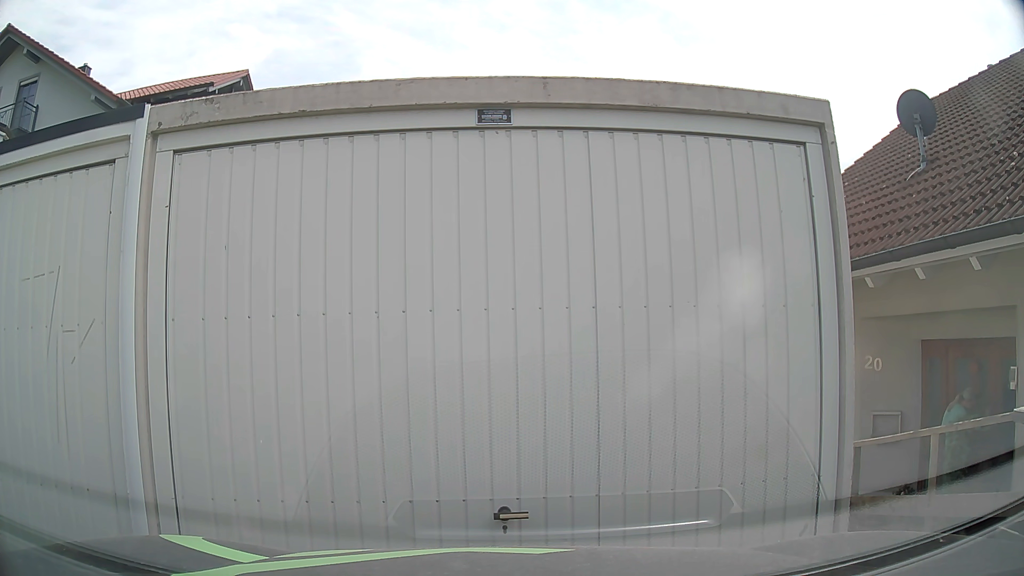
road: residential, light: Day
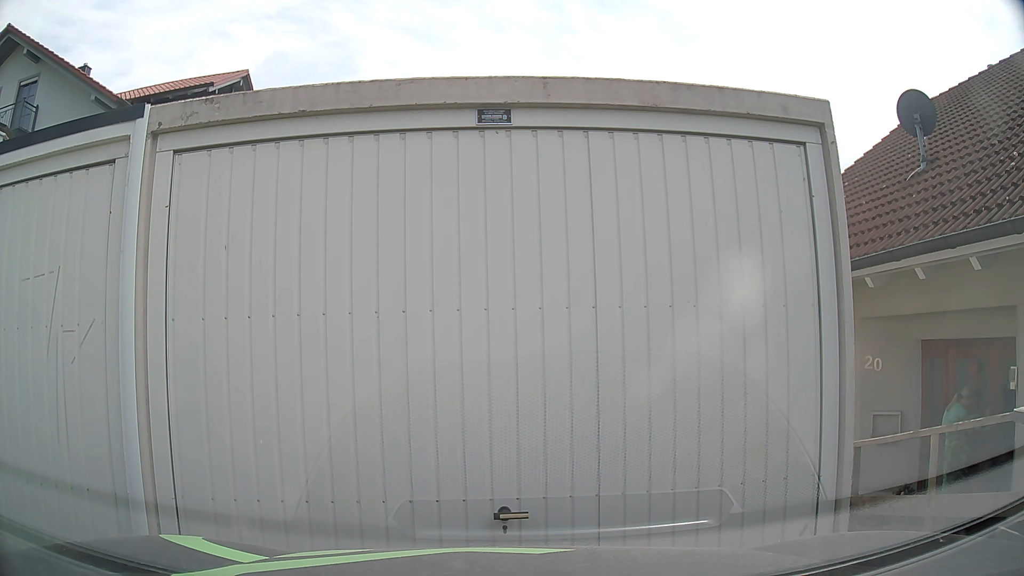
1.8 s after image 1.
(0.0, 0.0) m; 0°
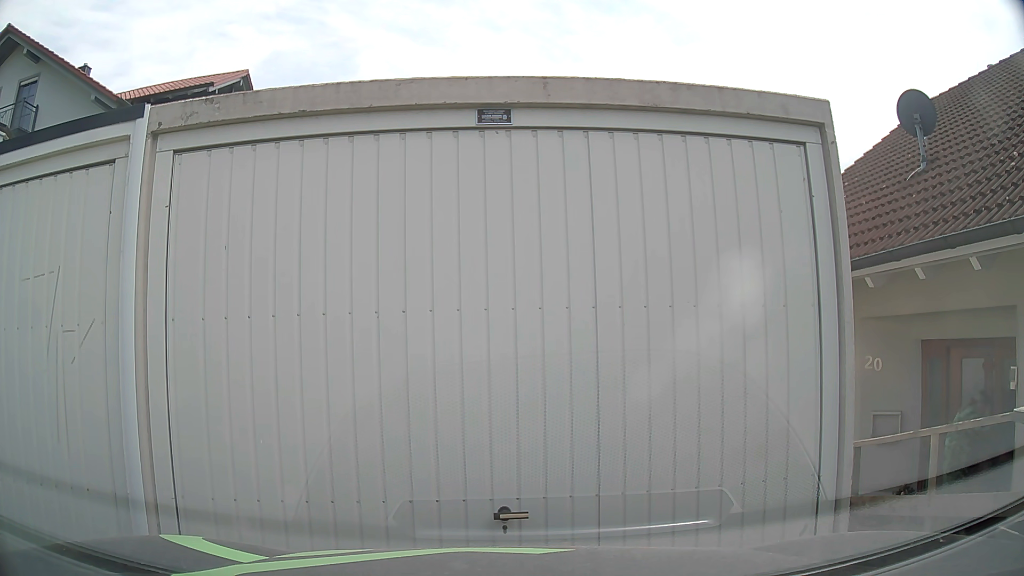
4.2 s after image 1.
(0.0, 0.0) m; 0°
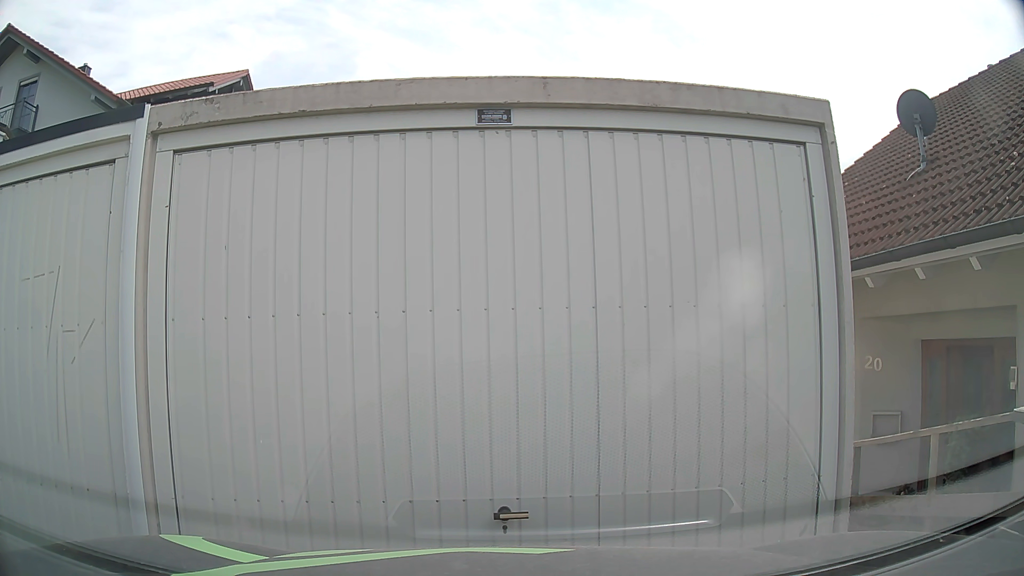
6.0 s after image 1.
(0.0, 0.0) m; 0°
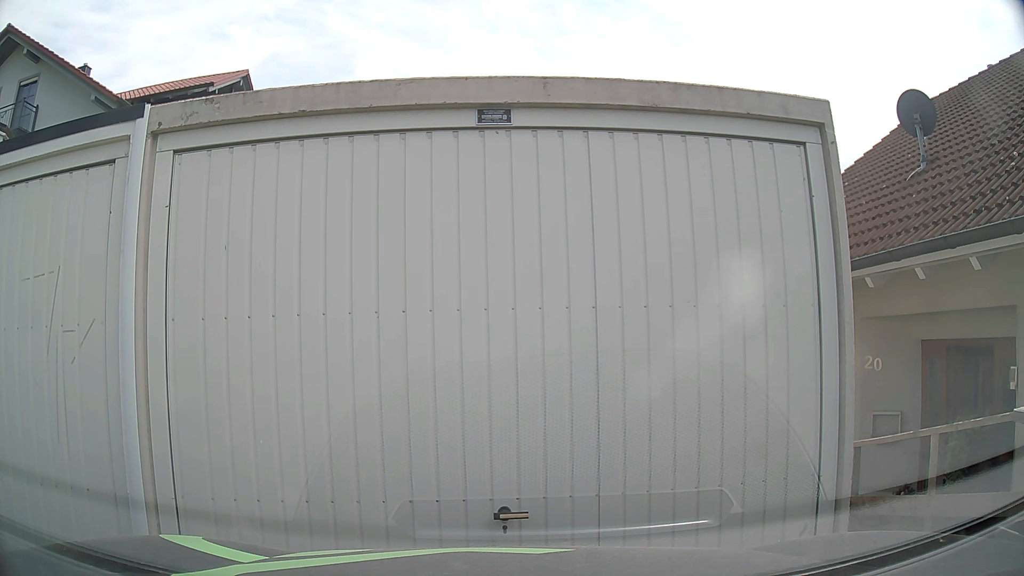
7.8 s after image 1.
(0.0, 0.0) m; 0°
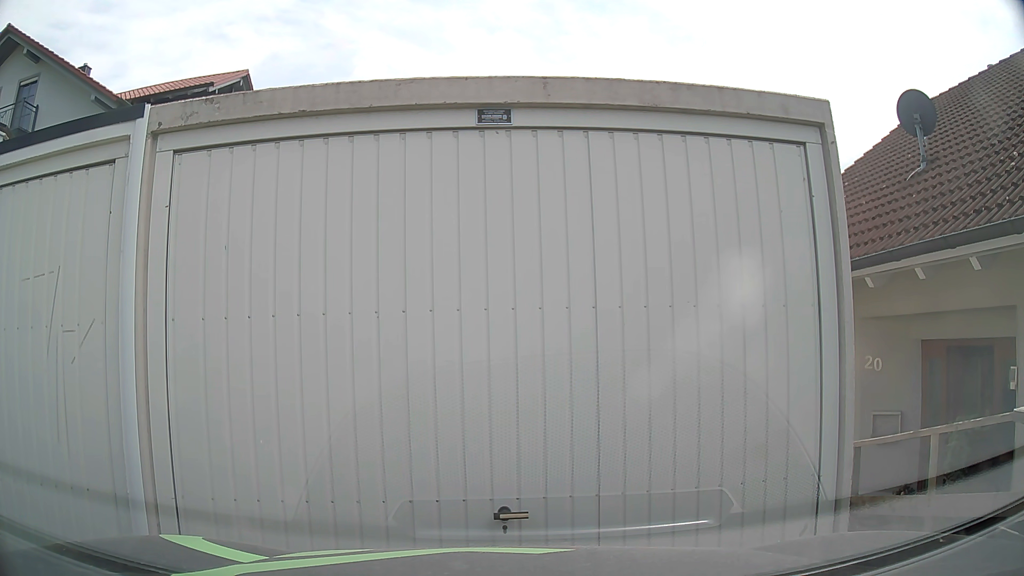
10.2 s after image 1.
(0.0, 0.0) m; 0°
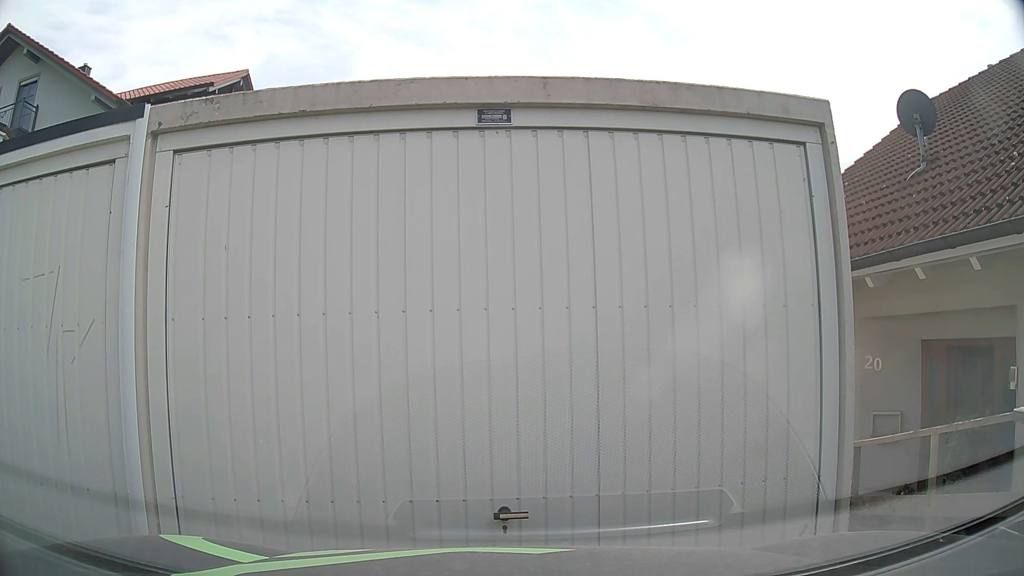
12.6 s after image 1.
(0.0, 0.0) m; 0°
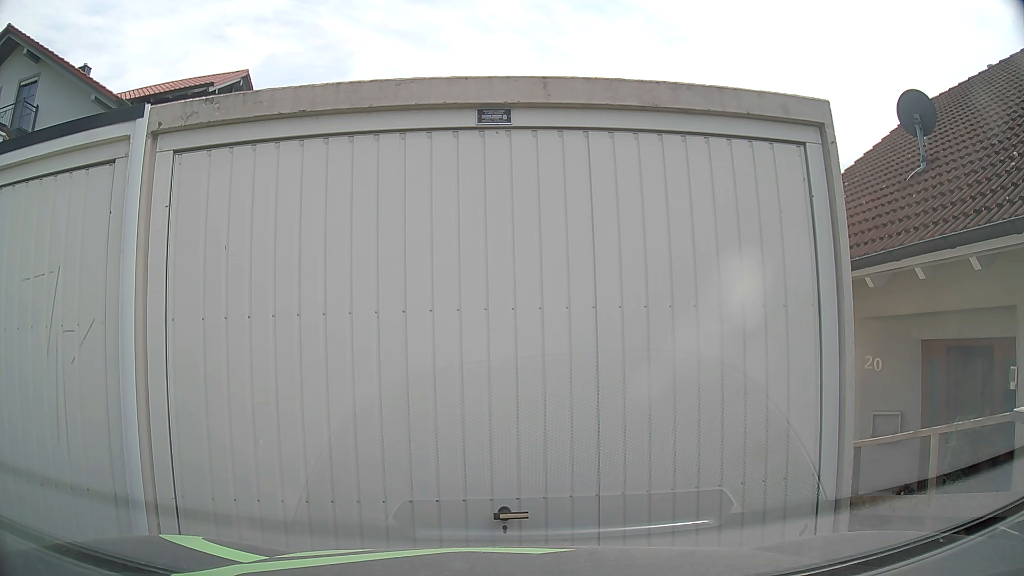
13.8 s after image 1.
(0.0, 0.0) m; 0°
